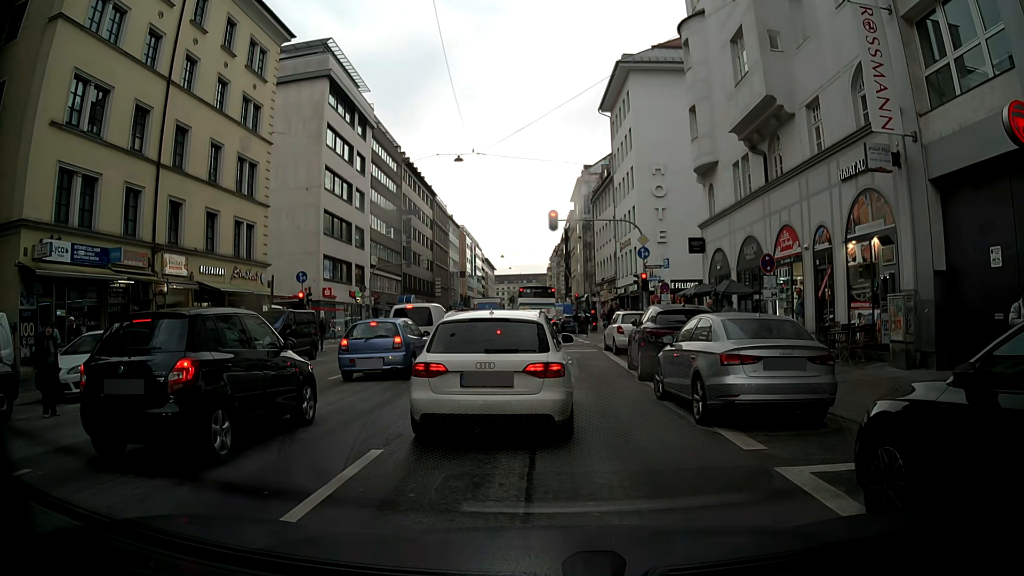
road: secondary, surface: asphalt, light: Day
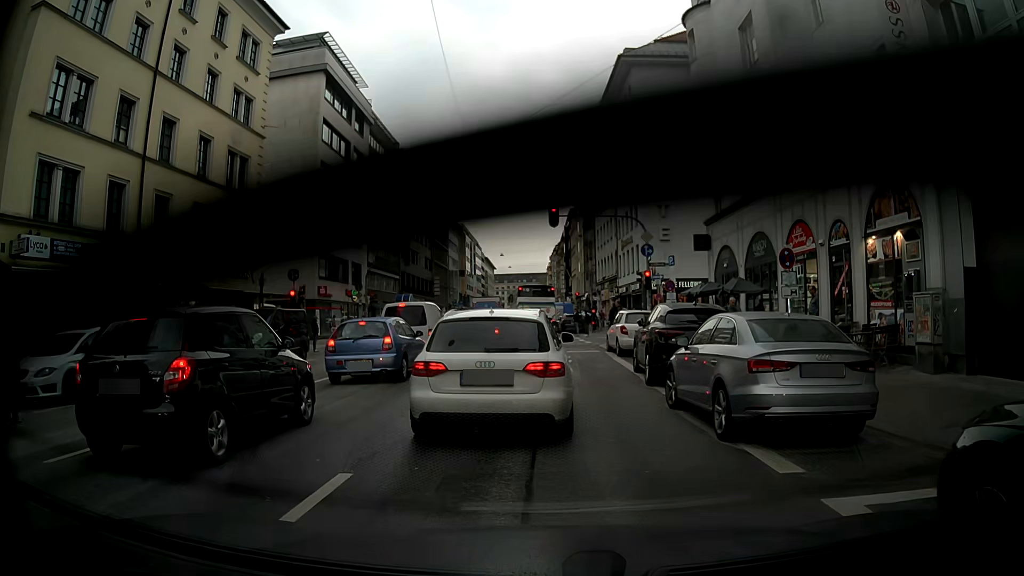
(0.0, +1.1) m; -2°
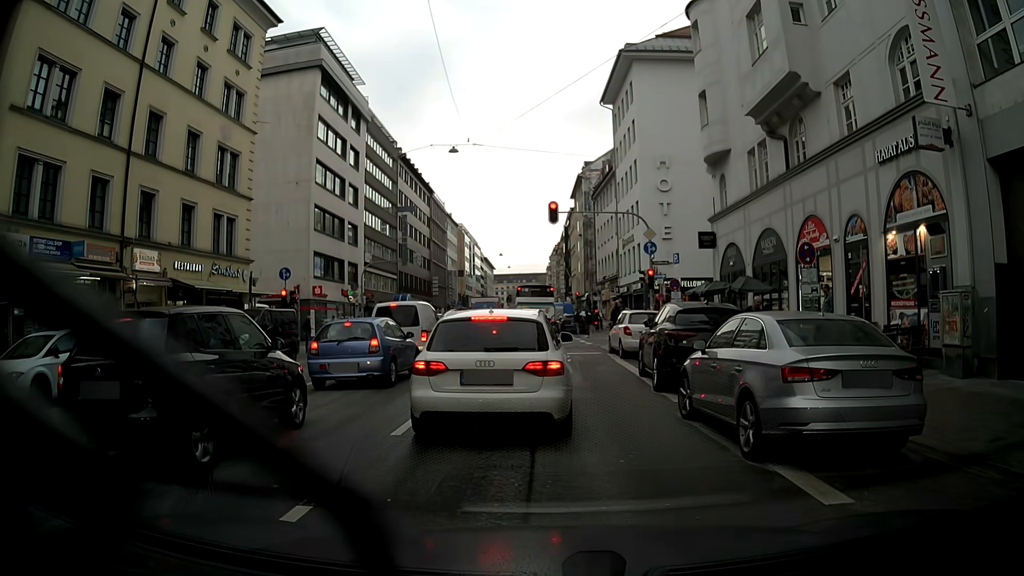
(0.0, +1.1) m; +2°
